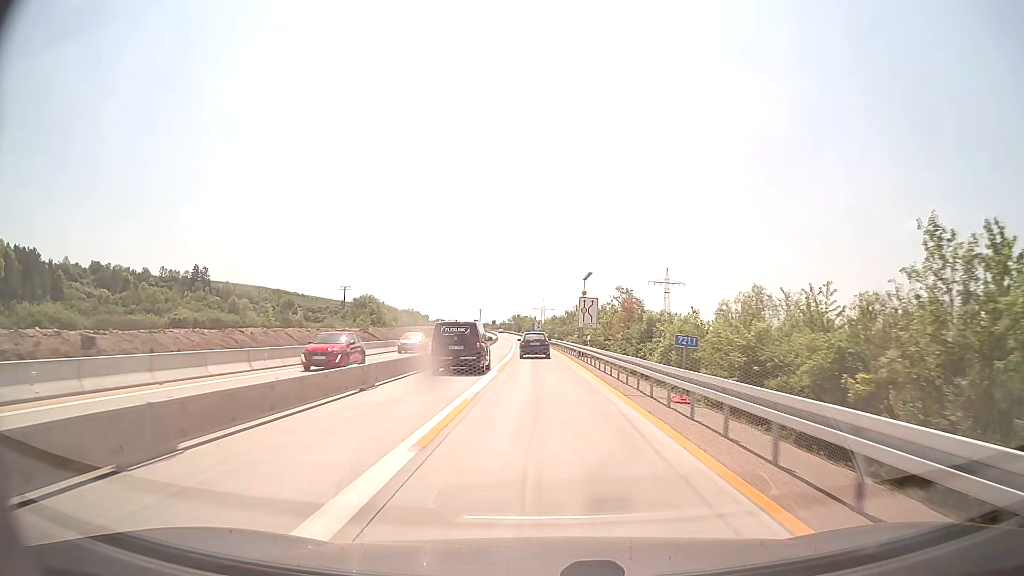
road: motorway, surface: concrete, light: Day
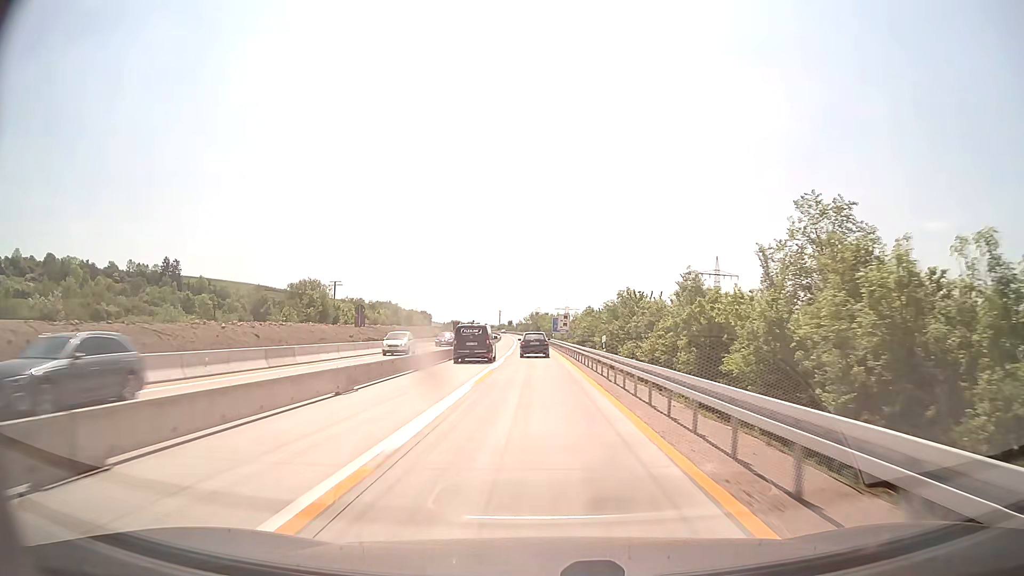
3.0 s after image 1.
(-0.8, +61.4) m; -2°
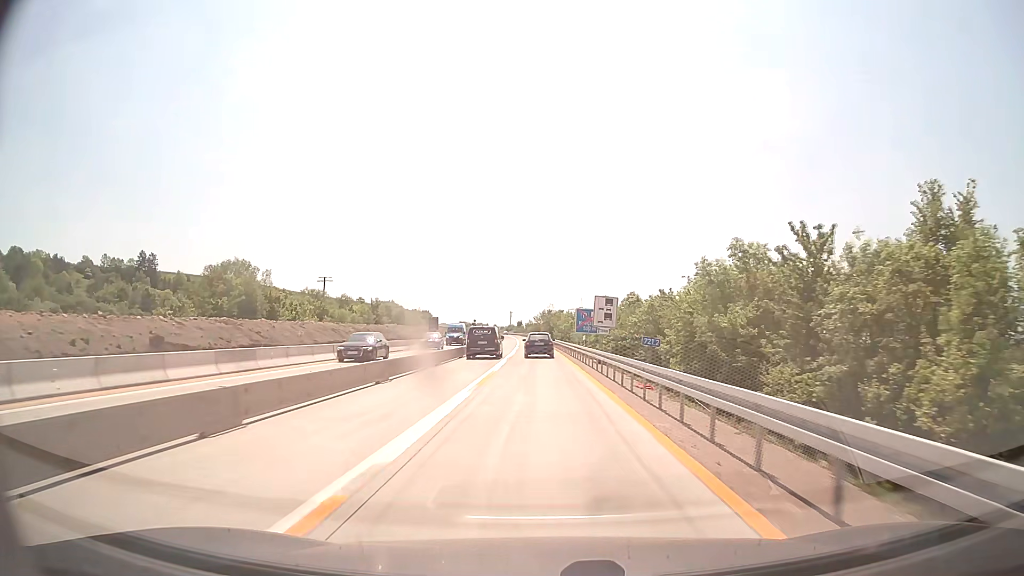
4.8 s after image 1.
(-0.4, +36.7) m; -1°
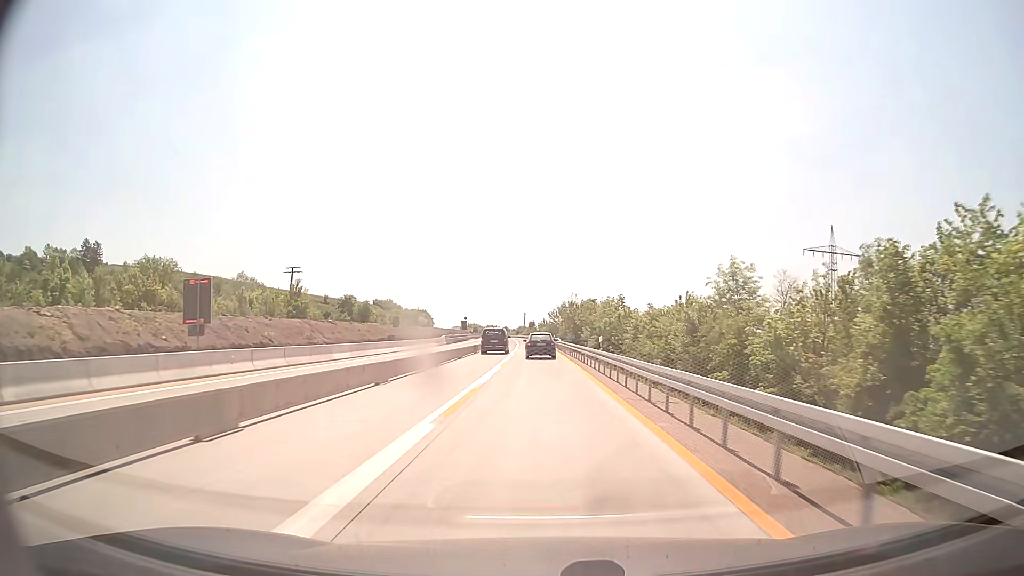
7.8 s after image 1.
(-0.7, +60.4) m; -1°
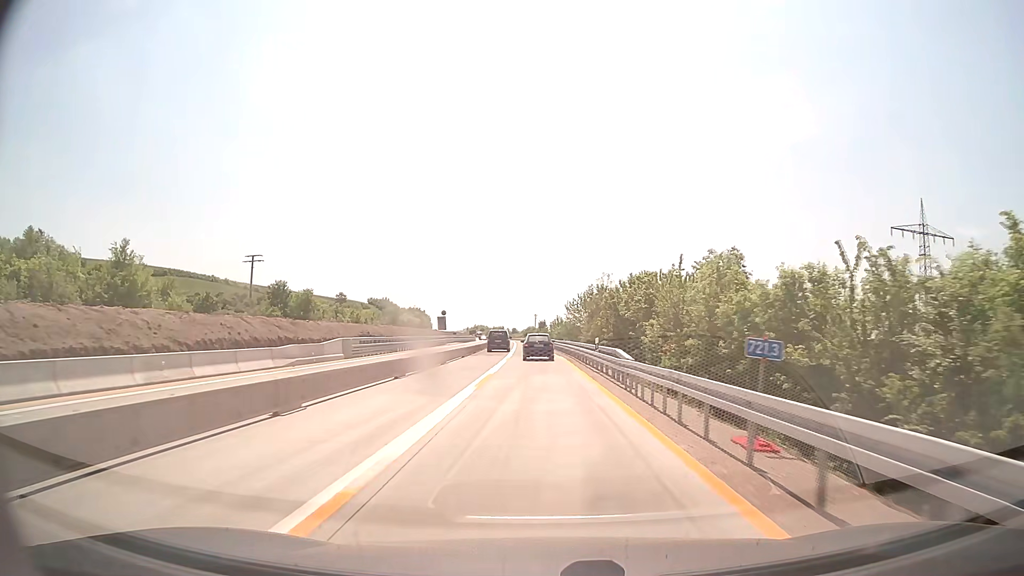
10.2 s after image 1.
(-0.4, +47.2) m; -1°
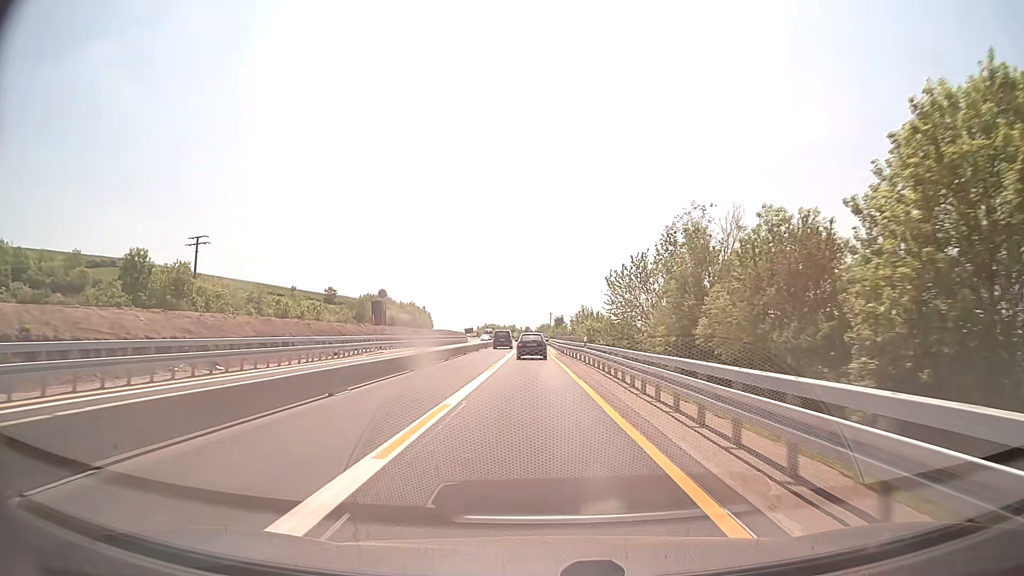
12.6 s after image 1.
(-0.5, +46.5) m; -1°
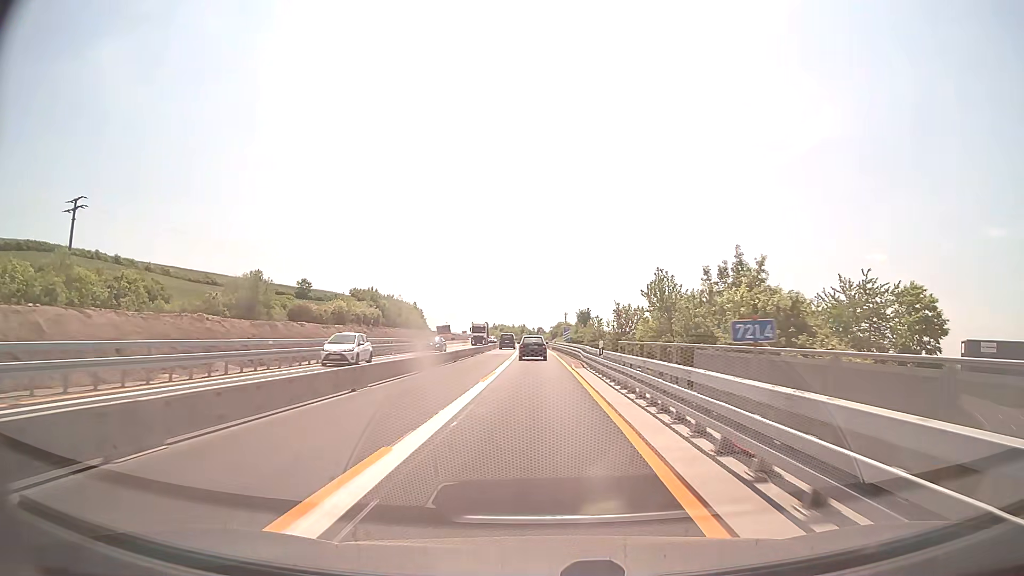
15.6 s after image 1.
(-0.8, +58.7) m; -1°
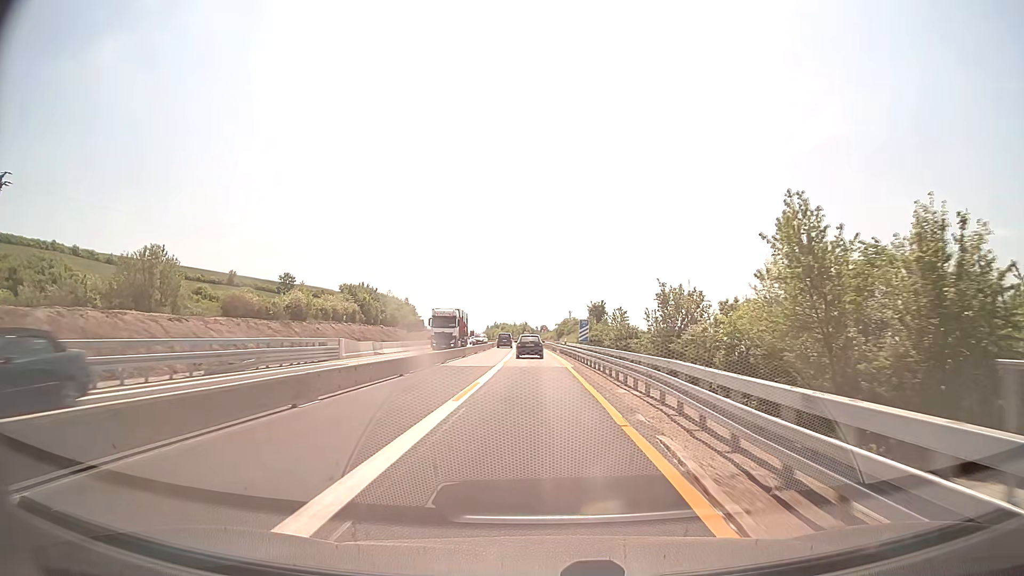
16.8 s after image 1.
(0.0, +24.3) m; 0°
(0, +10) (0, +20) (0, +30) (0, +40) (0, +50) (-1, +60) (-1, +70) (-2, +80) (-2, +90) (-2, +100) m
